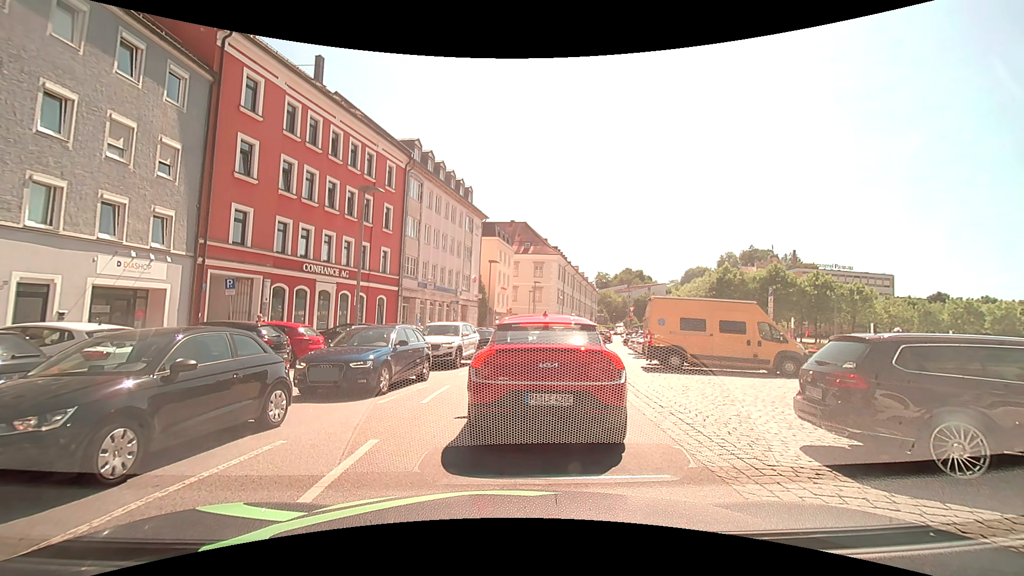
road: tertiary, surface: asphalt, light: Day
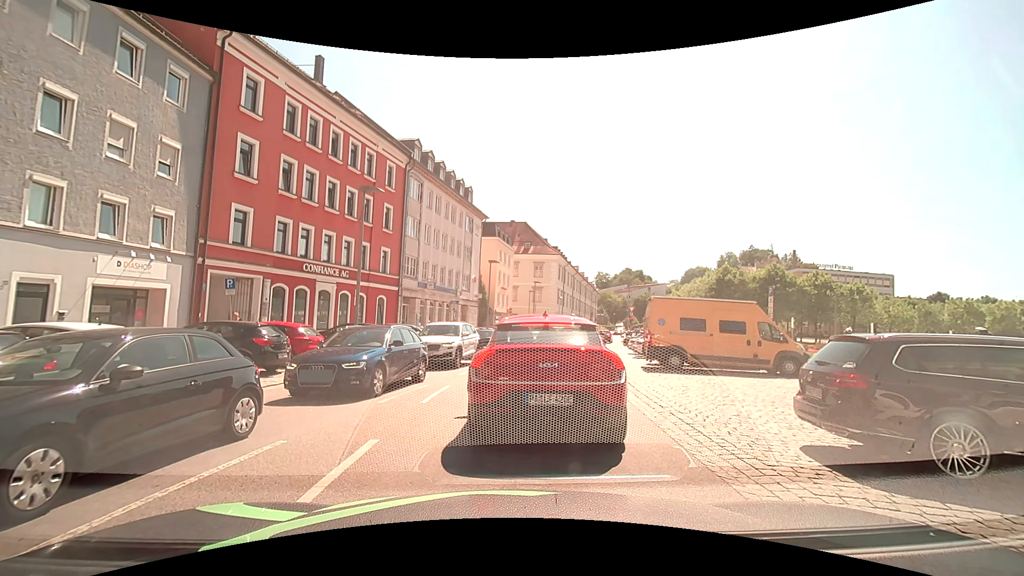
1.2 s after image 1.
(0.0, 0.0) m; 0°
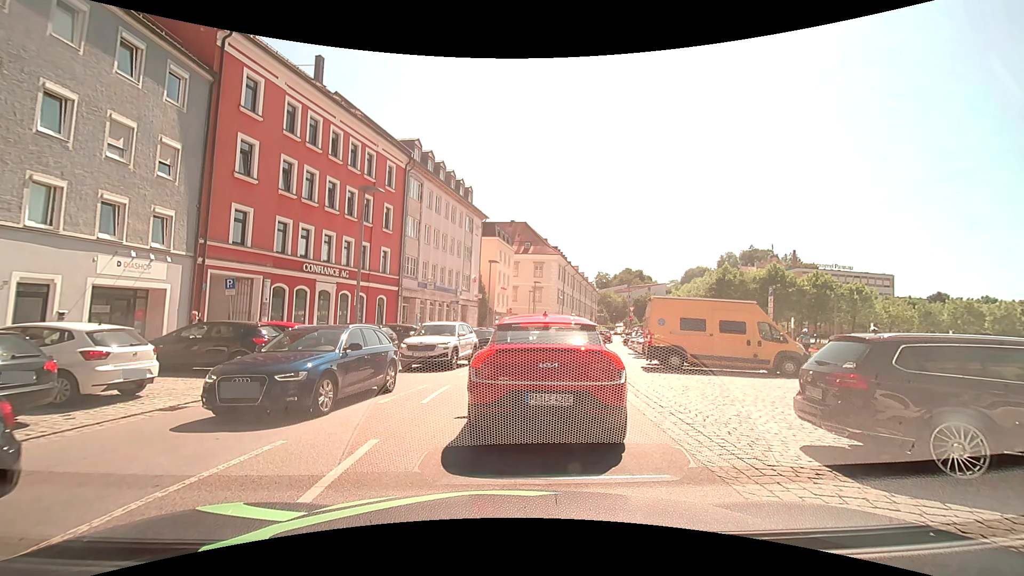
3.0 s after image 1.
(0.0, 0.0) m; 0°
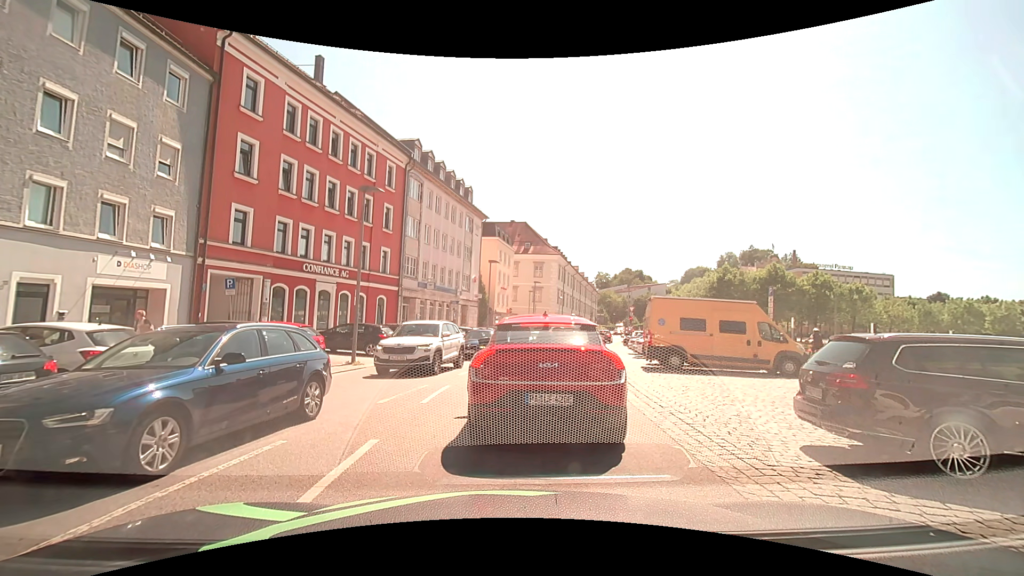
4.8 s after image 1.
(0.0, 0.0) m; 0°
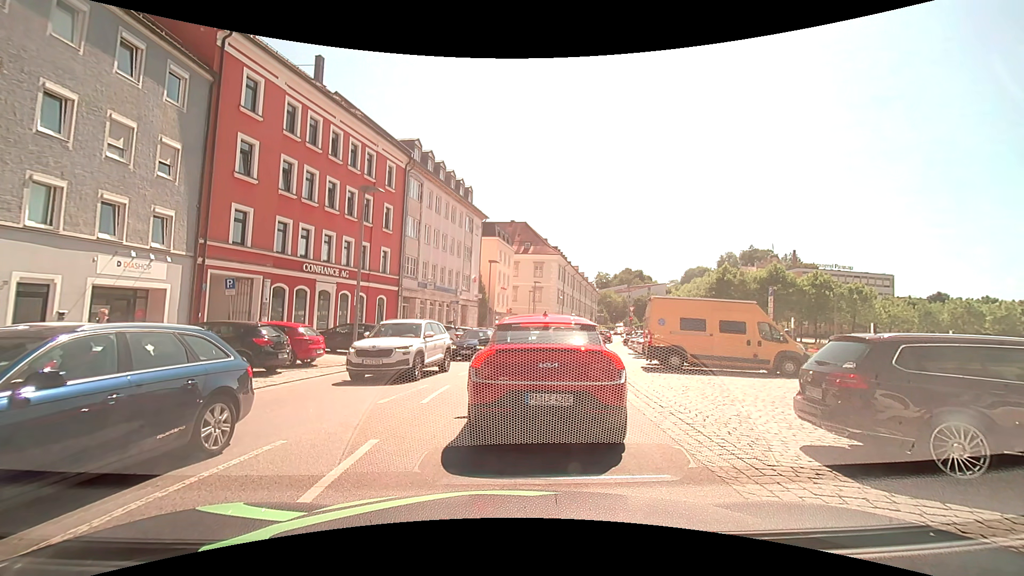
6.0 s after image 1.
(0.0, 0.0) m; 0°
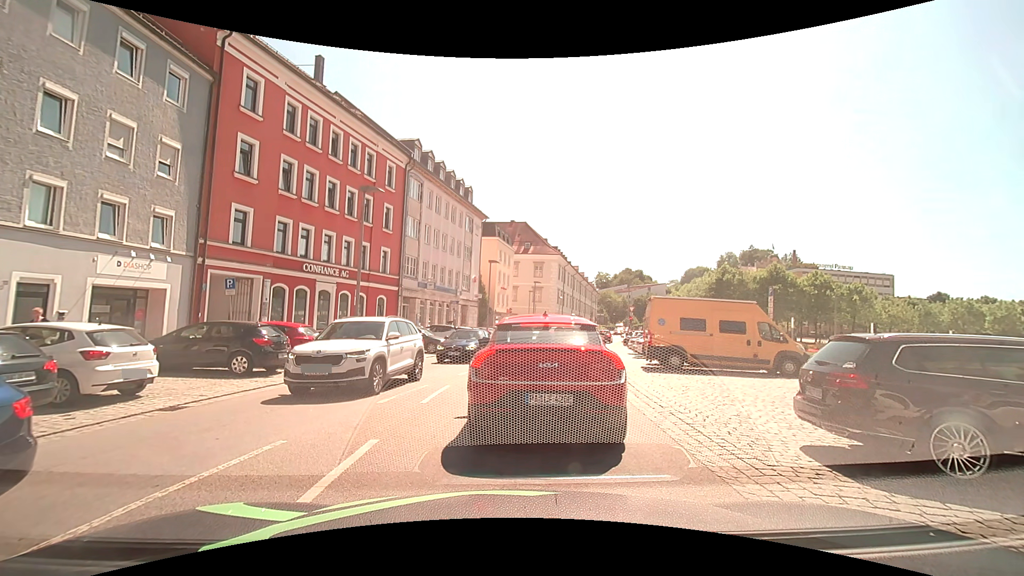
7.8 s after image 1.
(0.0, 0.0) m; 0°
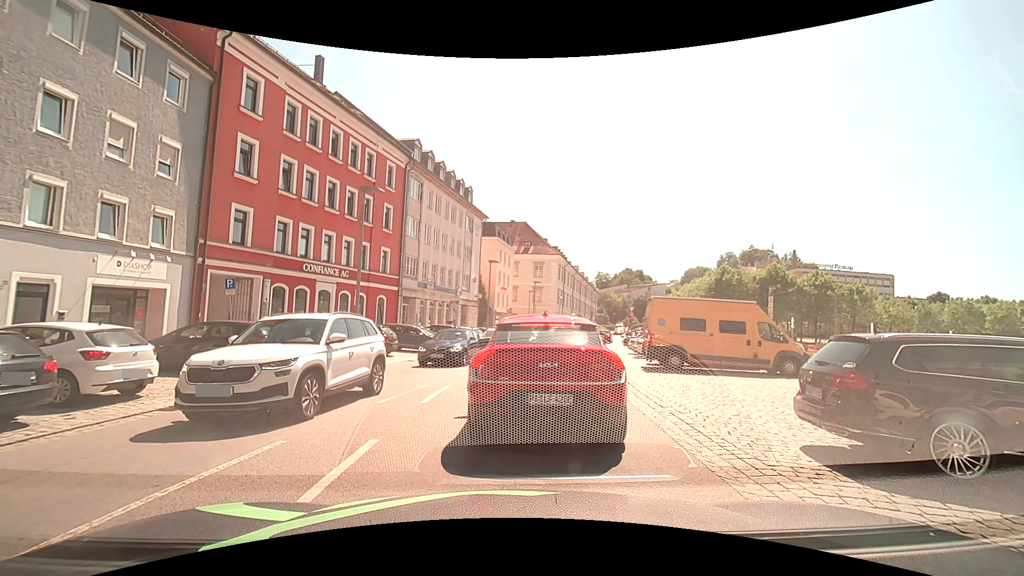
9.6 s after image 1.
(0.0, 0.0) m; 0°
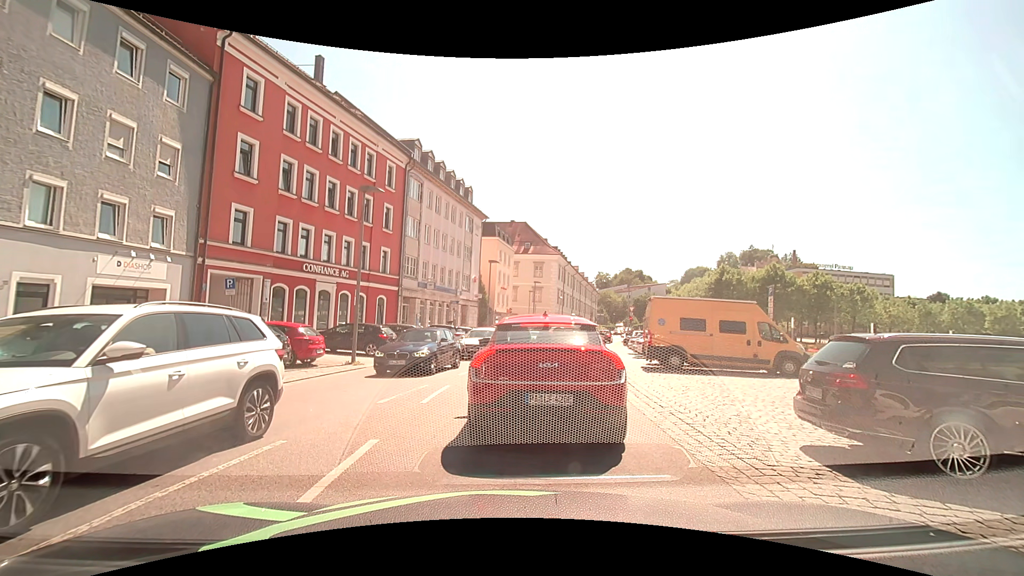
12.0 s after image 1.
(0.0, 0.0) m; 0°
